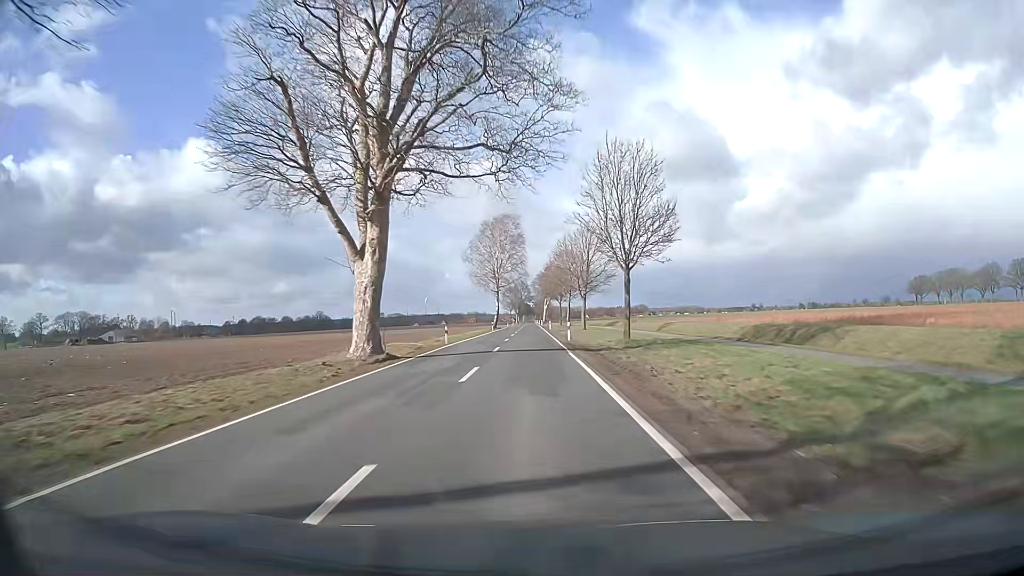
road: secondary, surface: asphalt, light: Day
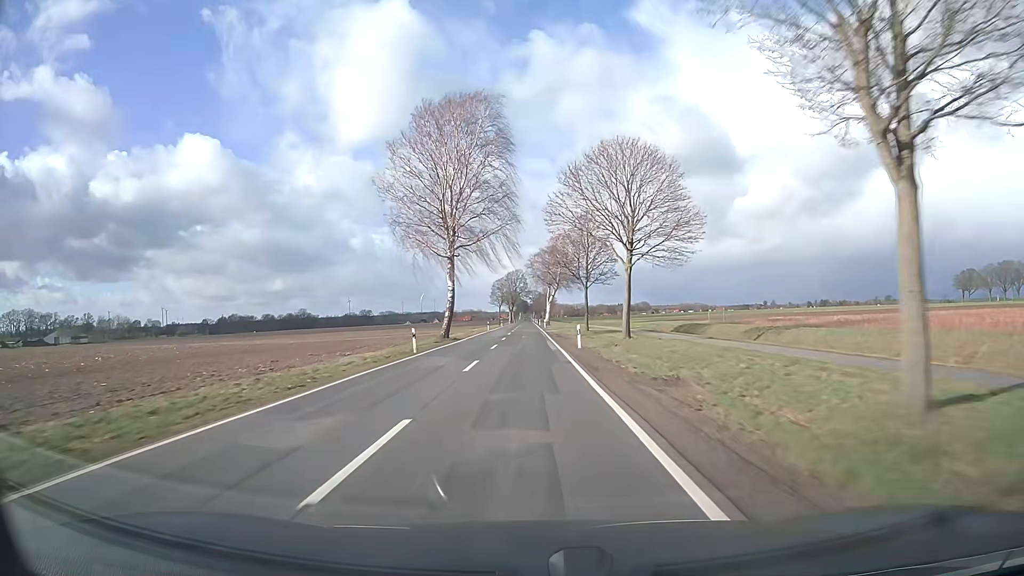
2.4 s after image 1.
(+0.1, +57.5) m; 0°
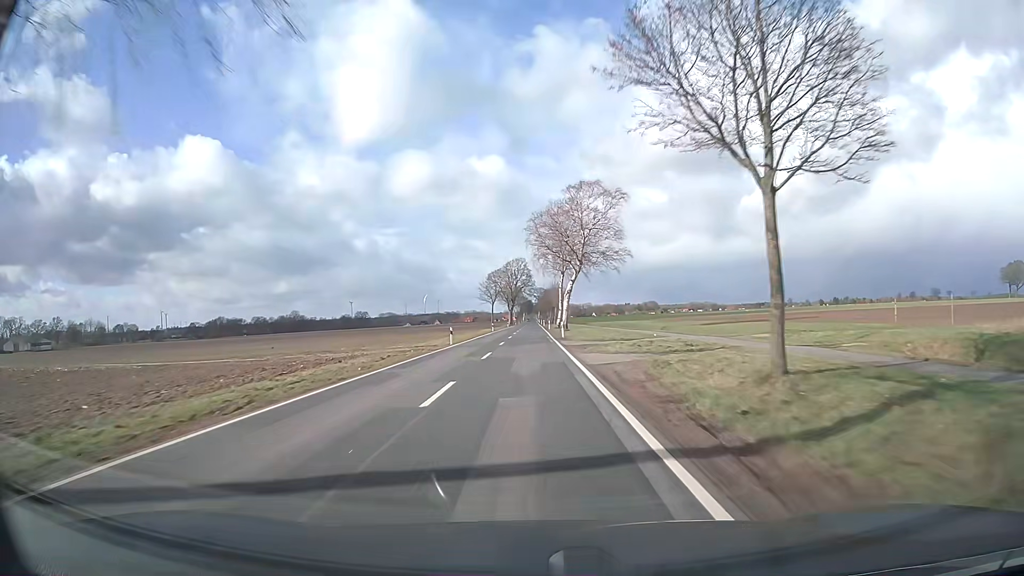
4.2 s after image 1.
(-0.1, +42.8) m; 0°
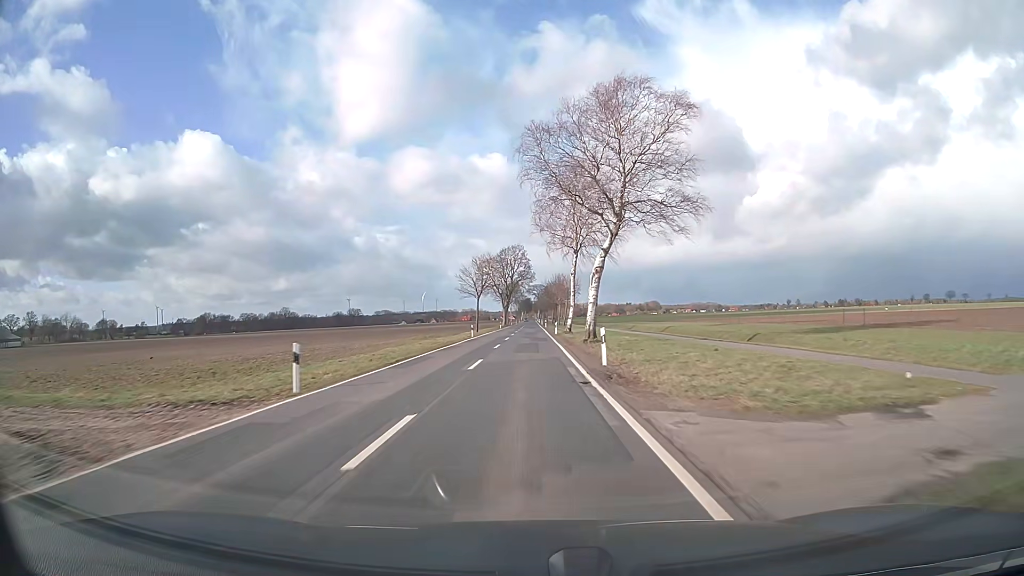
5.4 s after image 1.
(0.0, +28.4) m; 0°
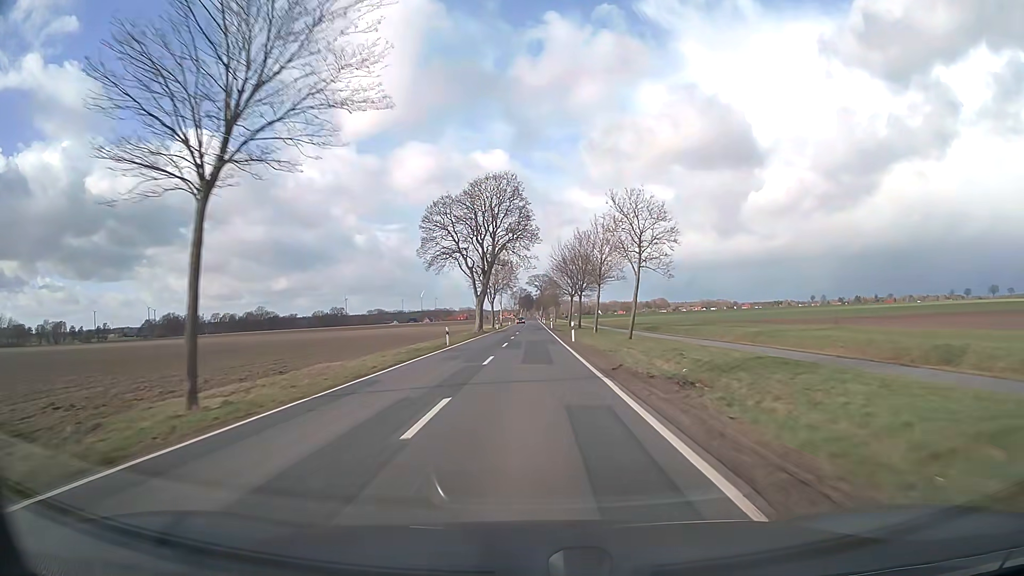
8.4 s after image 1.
(-0.4, +70.7) m; 0°
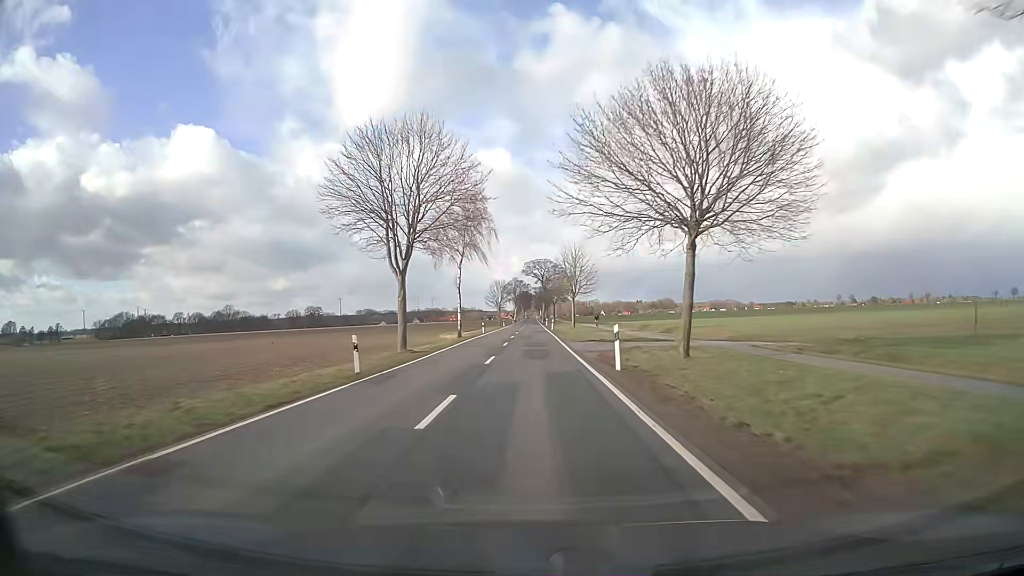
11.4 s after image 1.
(+0.1, +72.0) m; 0°
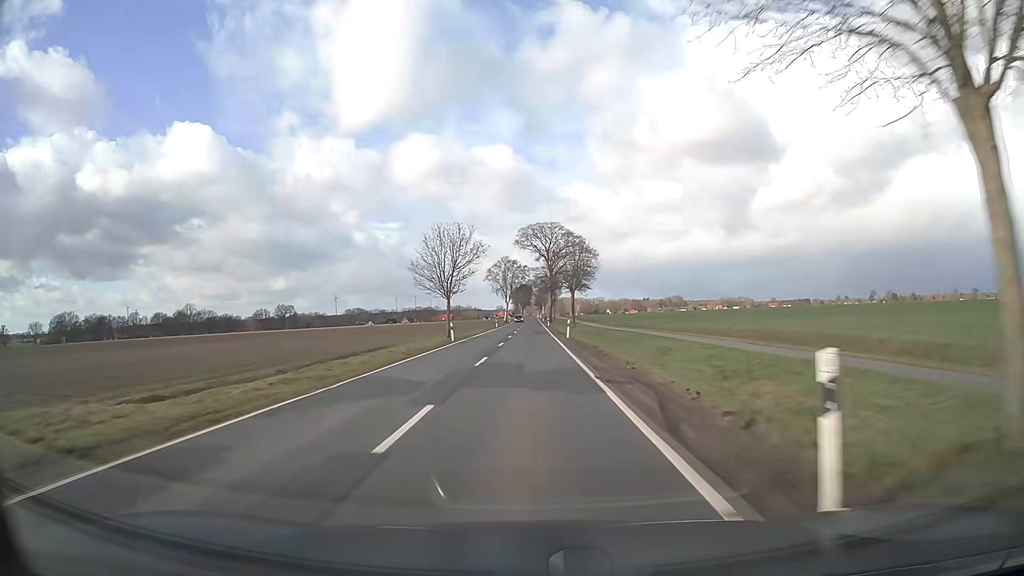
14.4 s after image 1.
(+0.1, +74.3) m; 0°
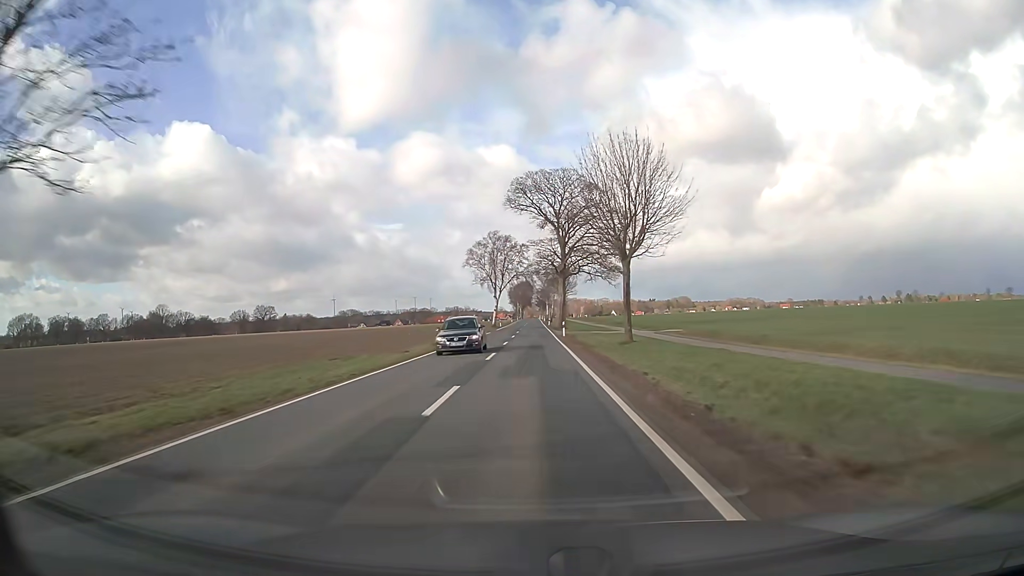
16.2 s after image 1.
(-0.1, +45.6) m; 0°
(0, +10) (0, +20) (0, +30) (0, +40) (0, +50) (0, +60) (0, +70) (0, +80) (0, +90) (0, +100) m
